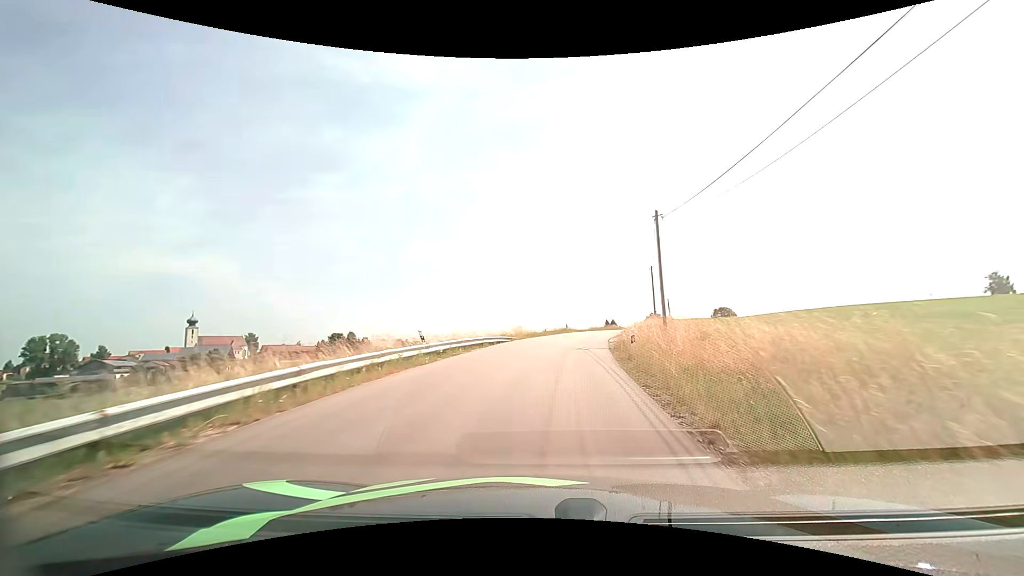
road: unclassified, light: Day
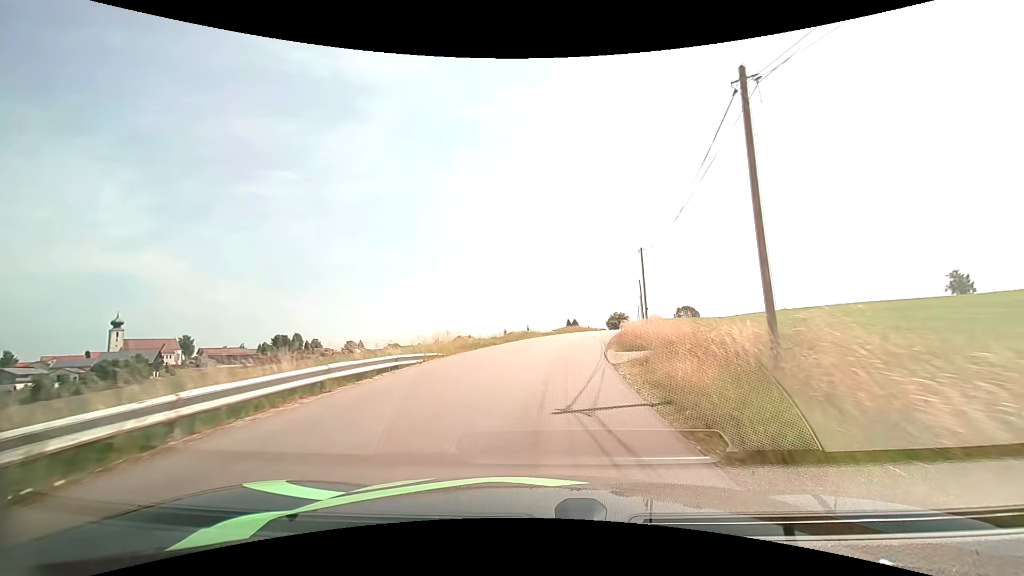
(+0.4, +14.7) m; +4°
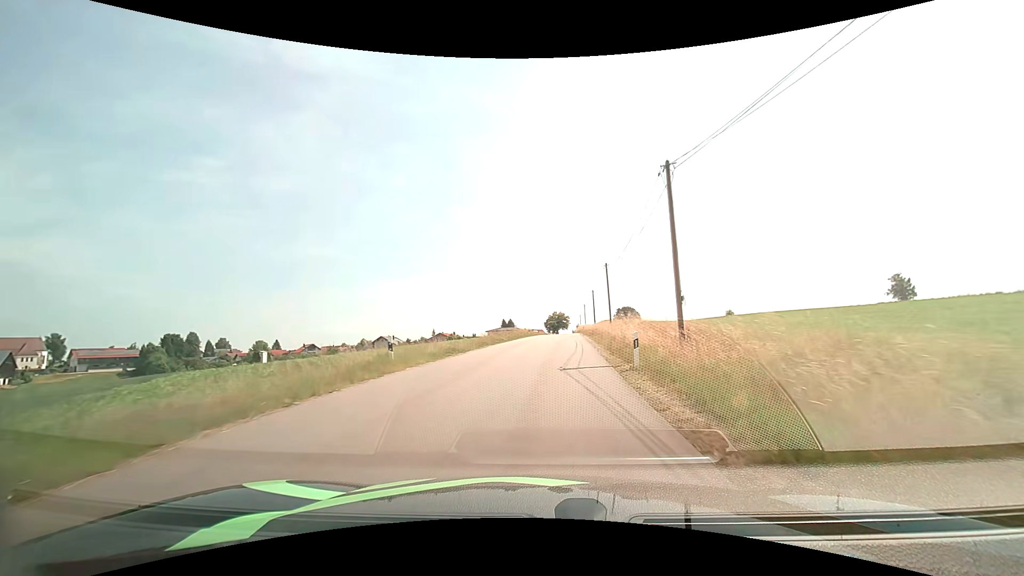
(+1.4, +23.4) m; +7°
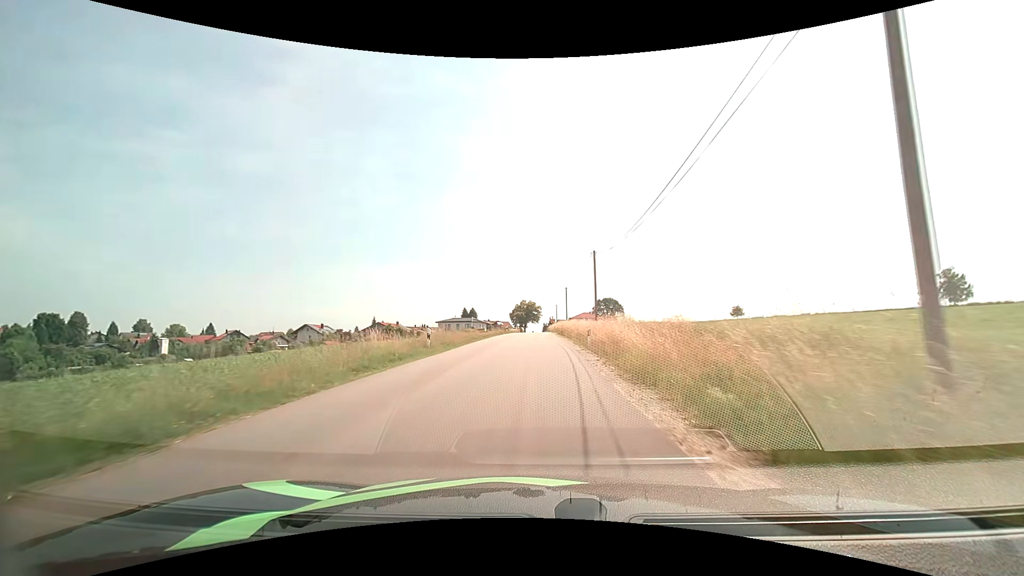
(+2.3, +42.1) m; +3°
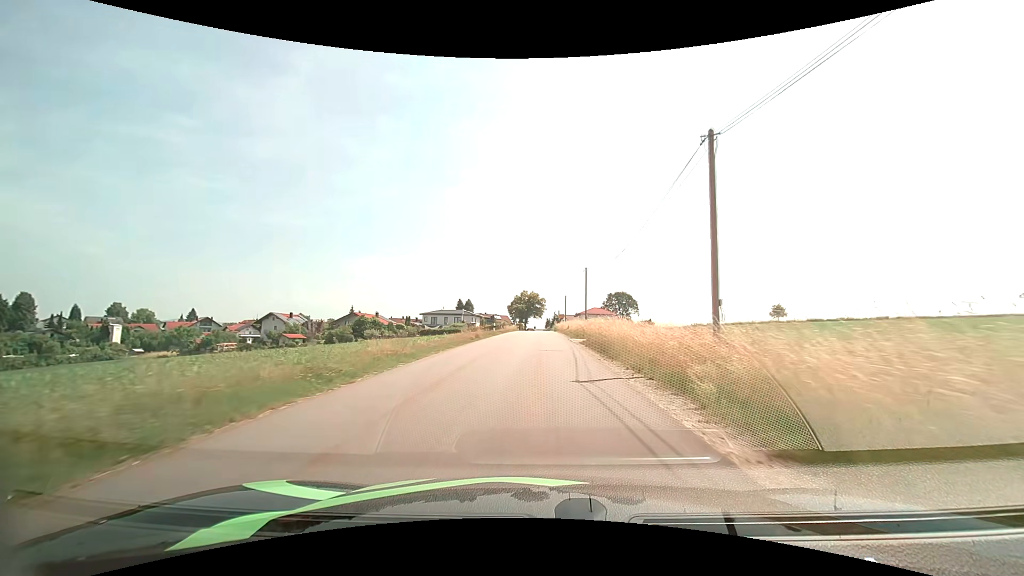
(-0.2, +25.3) m; 0°
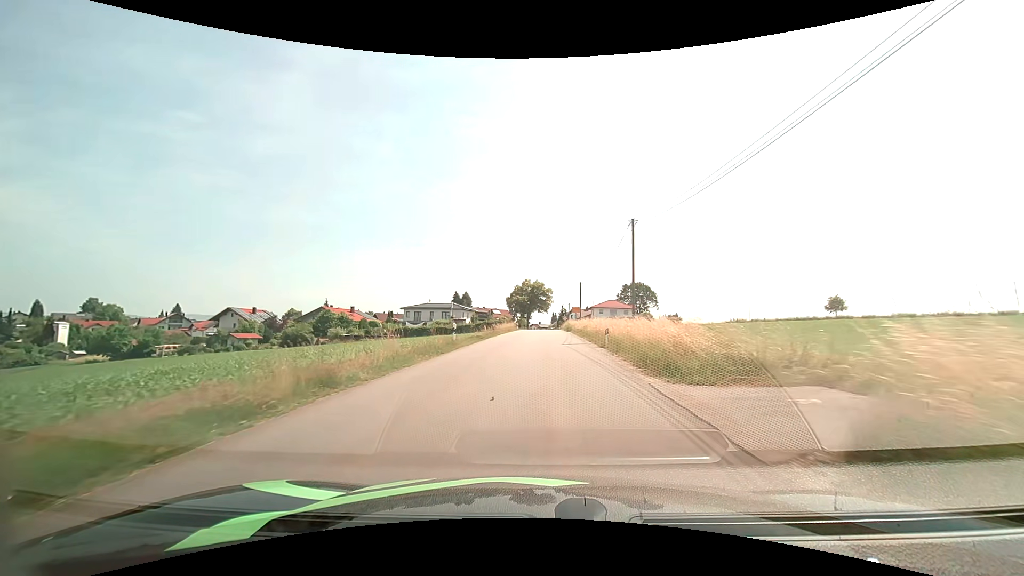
(0.0, +23.5) m; -1°
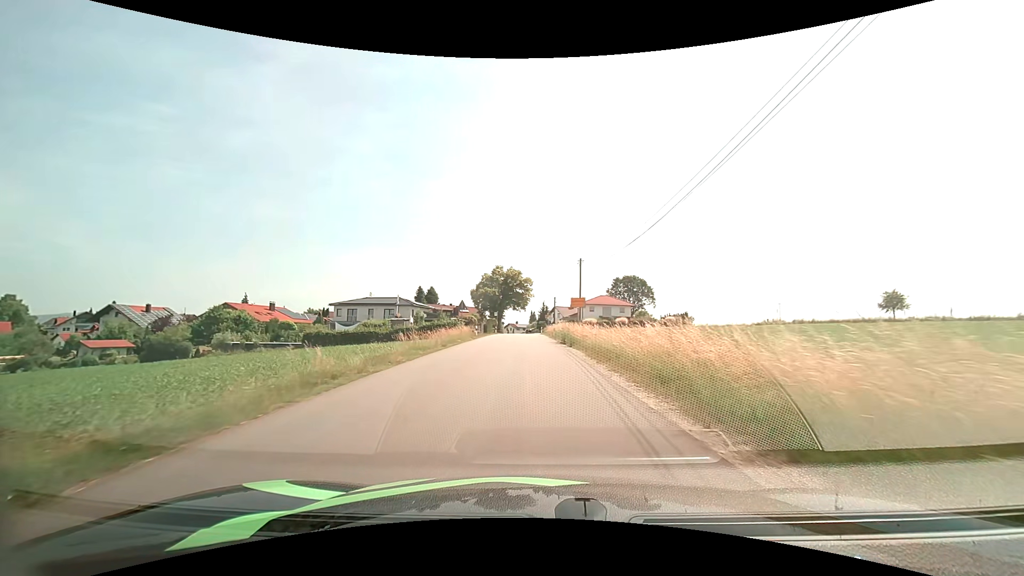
(+0.5, +27.5) m; +3°
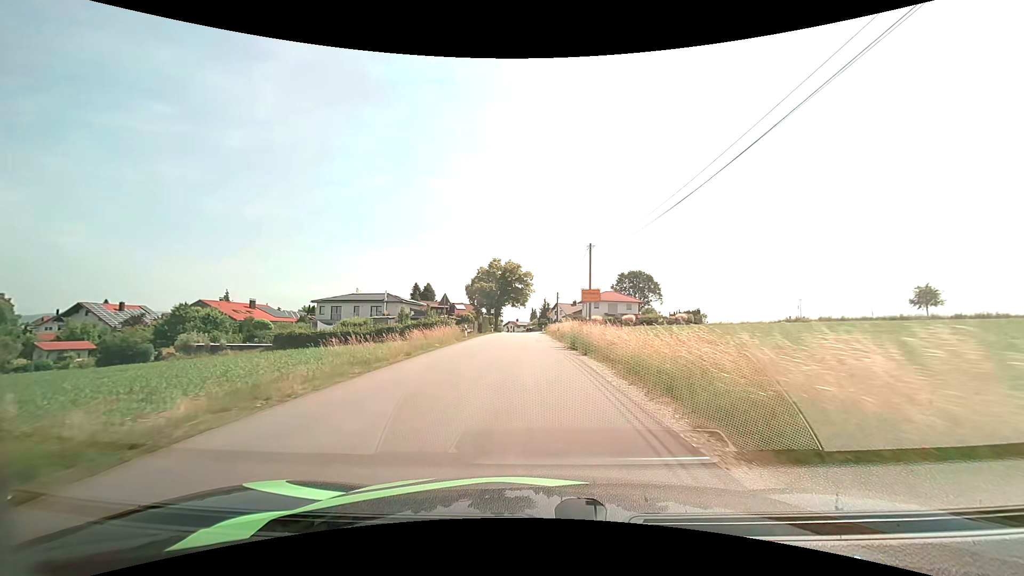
(0.0, +7.2) m; 0°
(0, +10) (0, +20) (-1, +30) (-1, +40) (-1, +50) (-2, +60) (-2, +70) (-1, +80) (+4, +88) (+14, +90) m
